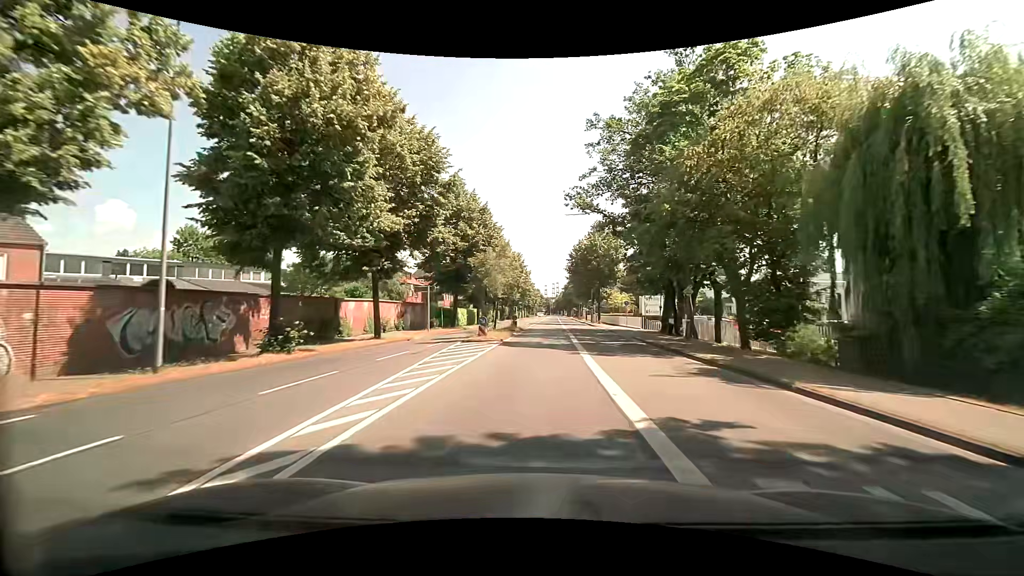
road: secondary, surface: asphalt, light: Day
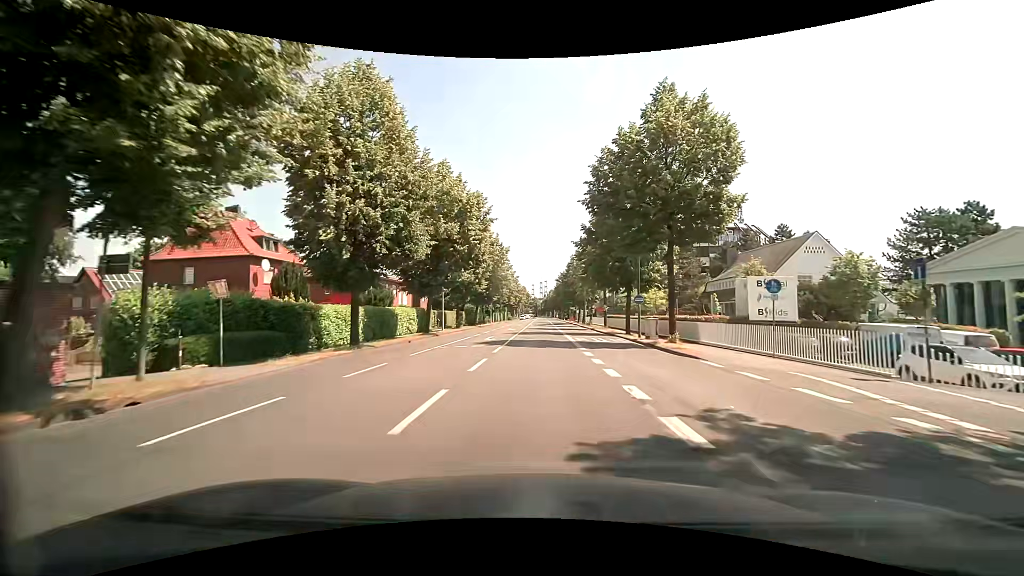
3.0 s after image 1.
(+1.0, +40.1) m; +2°
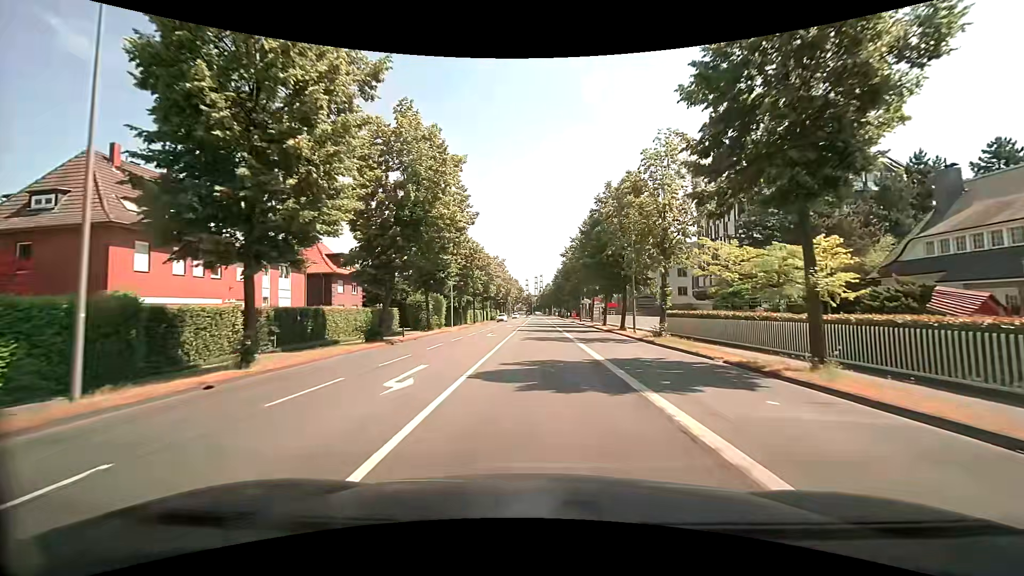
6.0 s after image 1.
(+0.3, +38.6) m; 0°
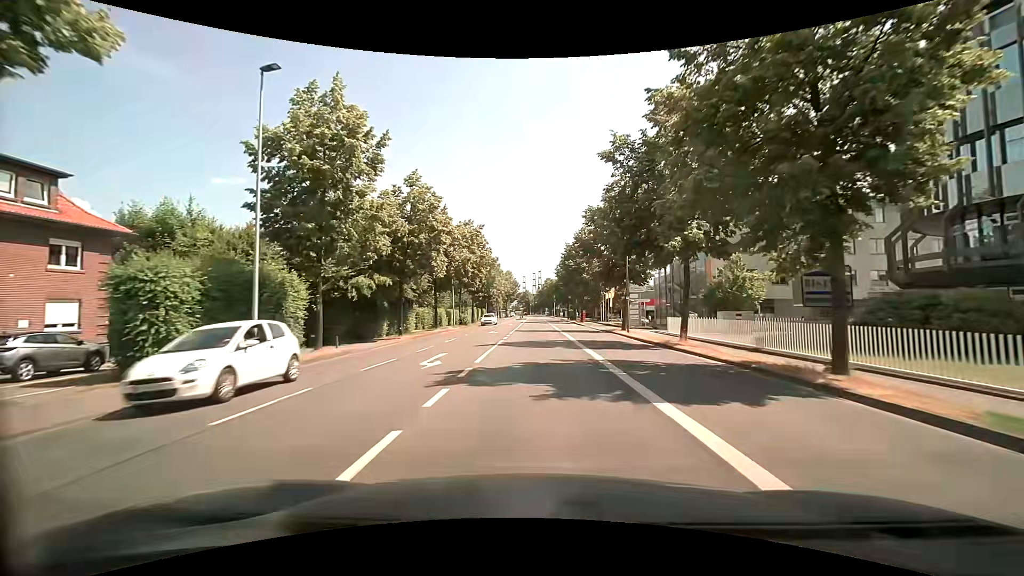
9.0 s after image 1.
(+0.4, +38.2) m; +1°
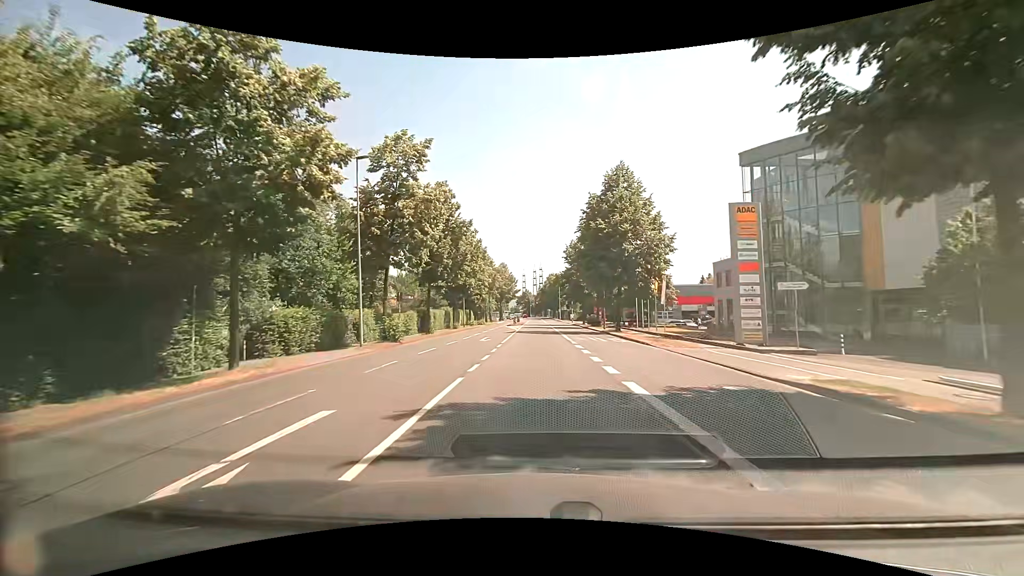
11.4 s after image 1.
(-0.1, +30.5) m; +1°
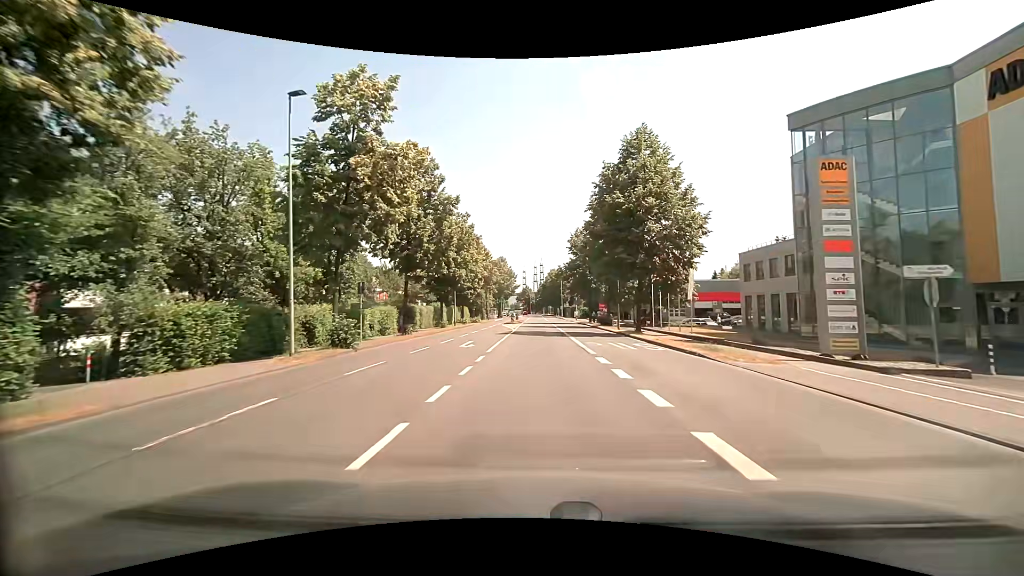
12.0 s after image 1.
(-0.1, +7.6) m; -1°
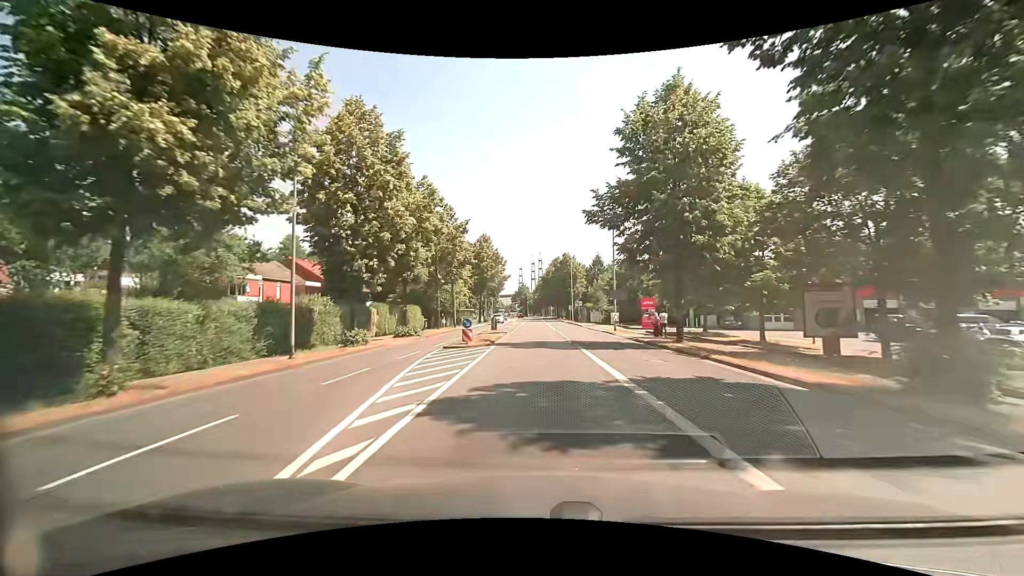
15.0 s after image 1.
(+0.1, +38.1) m; 0°
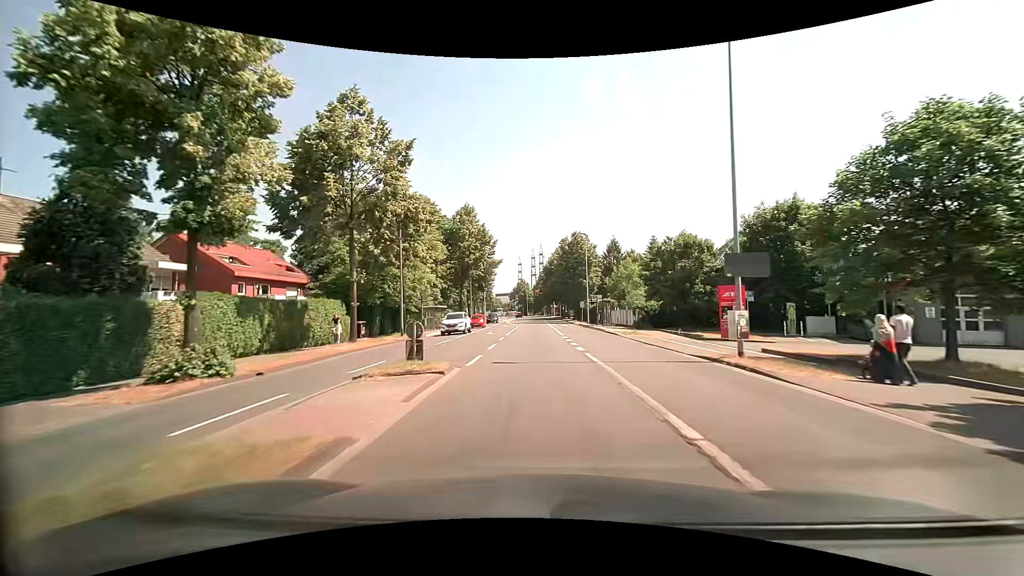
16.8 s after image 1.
(0.0, +22.9) m; 0°
(0, +10) (0, +20) (0, +30) (0, +40) (0, +50) (0, +60) (0, +70) (0, +80) (0, +90) (0, +100) m
